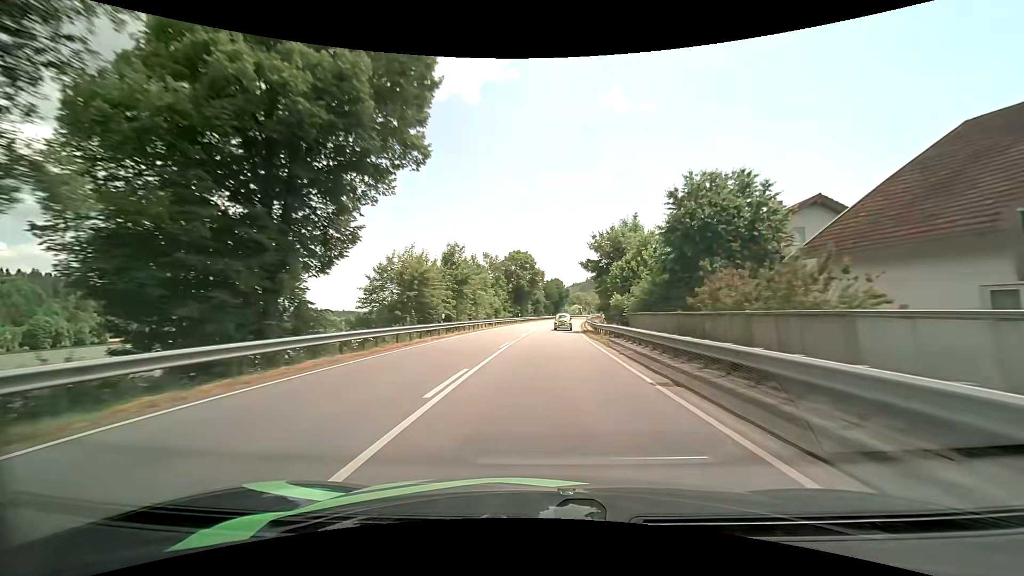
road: primary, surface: asphalt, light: Day
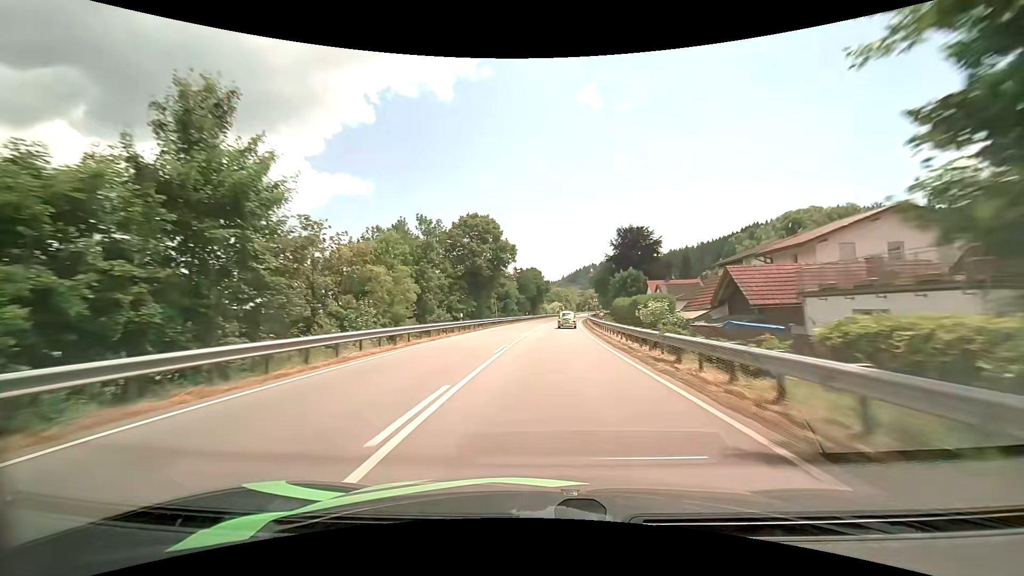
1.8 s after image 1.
(+1.0, +38.8) m; +3°
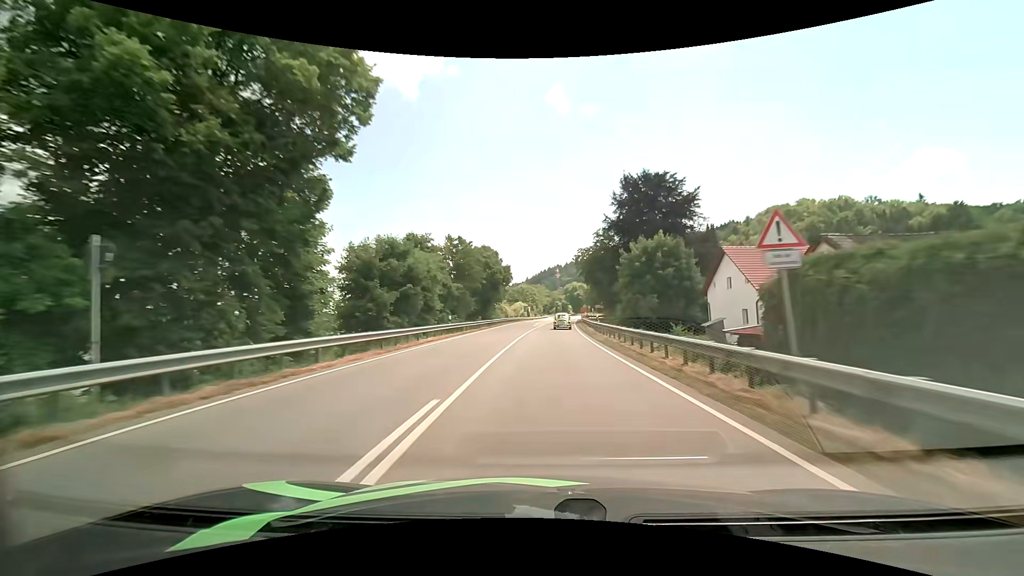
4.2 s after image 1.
(+1.5, +48.8) m; +4°
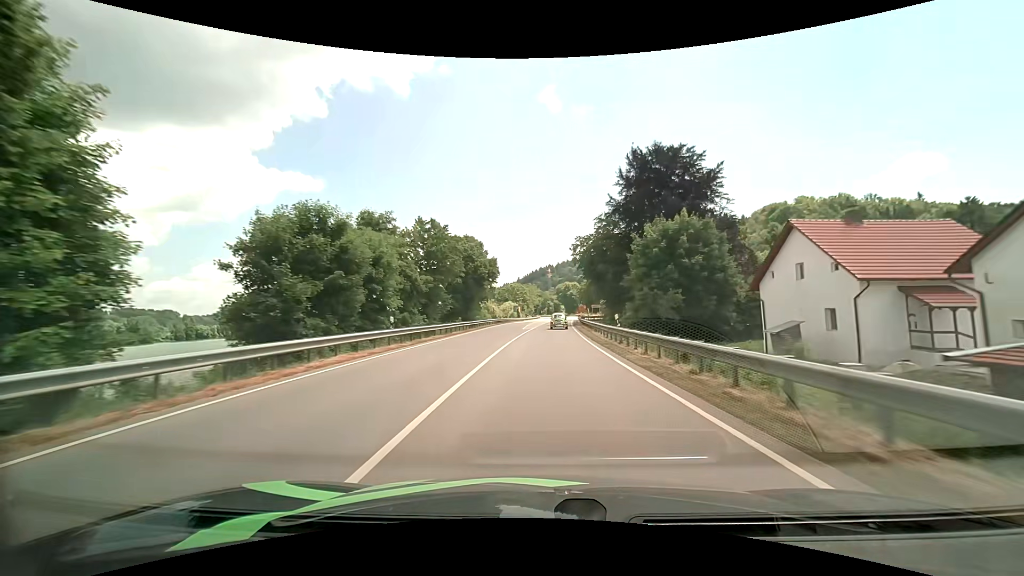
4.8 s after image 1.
(+0.2, +11.9) m; +1°
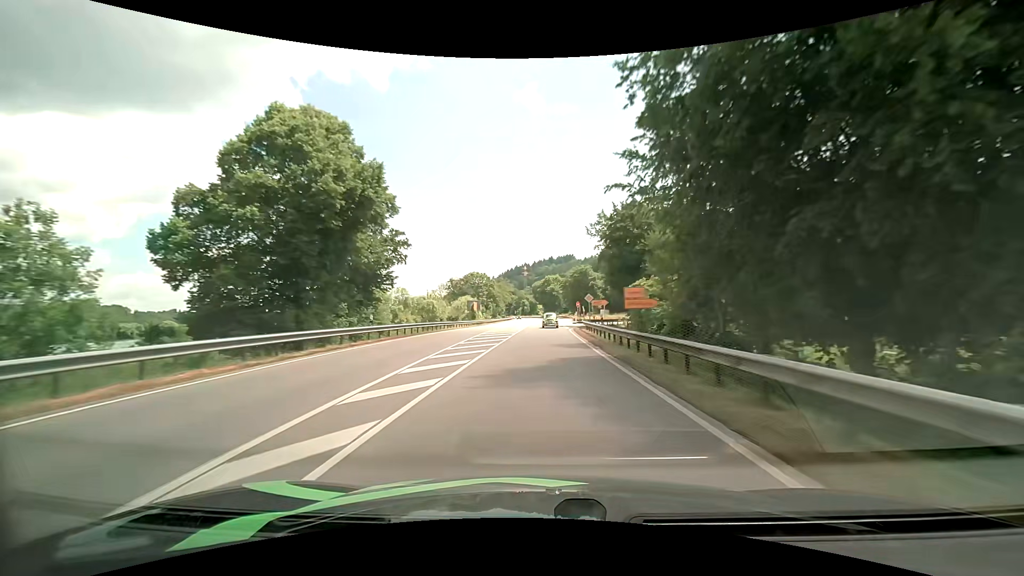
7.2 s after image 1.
(+1.3, +48.2) m; +3°
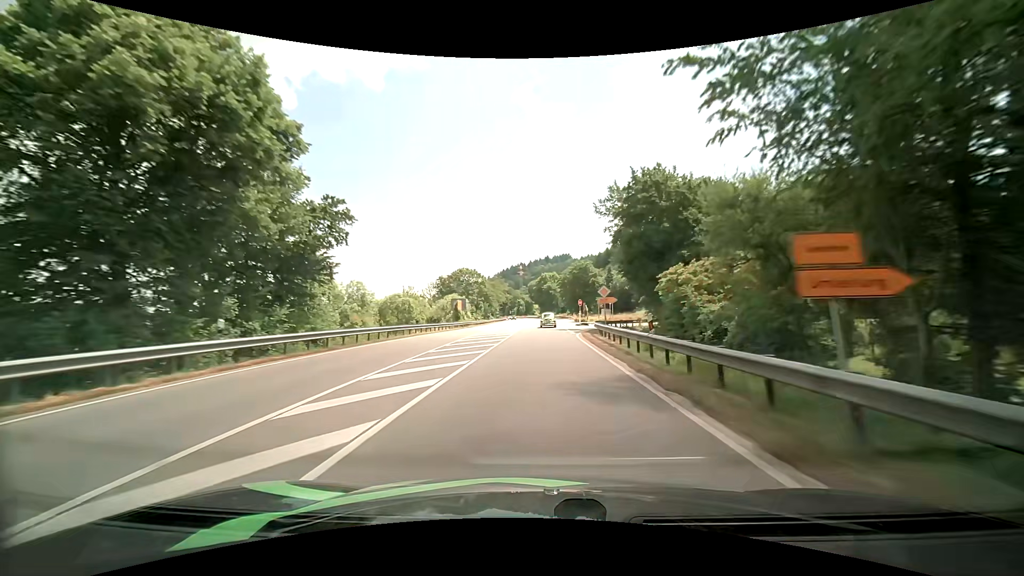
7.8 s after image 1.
(+0.1, +12.2) m; +1°
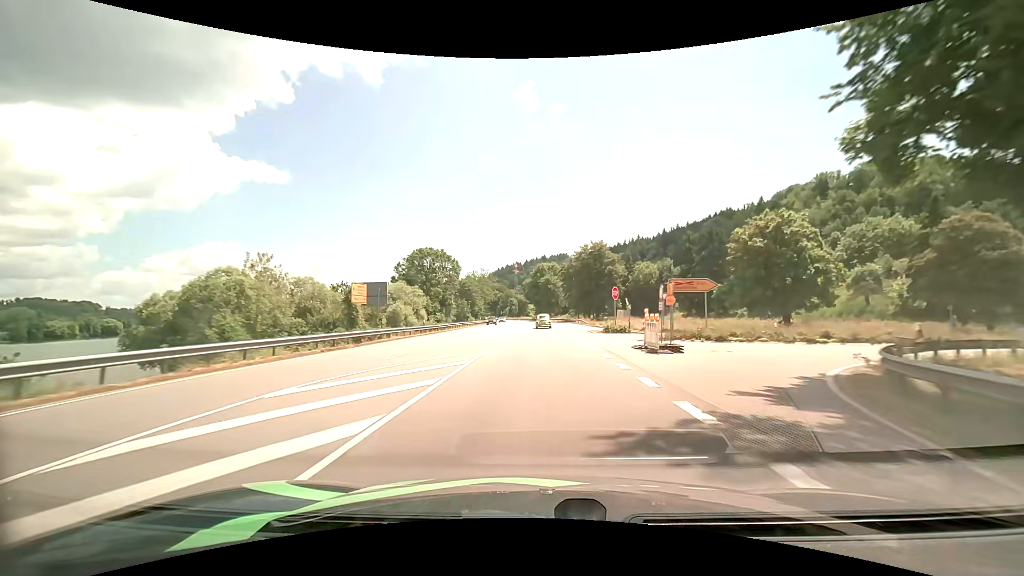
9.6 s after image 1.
(+0.3, +36.8) m; +1°
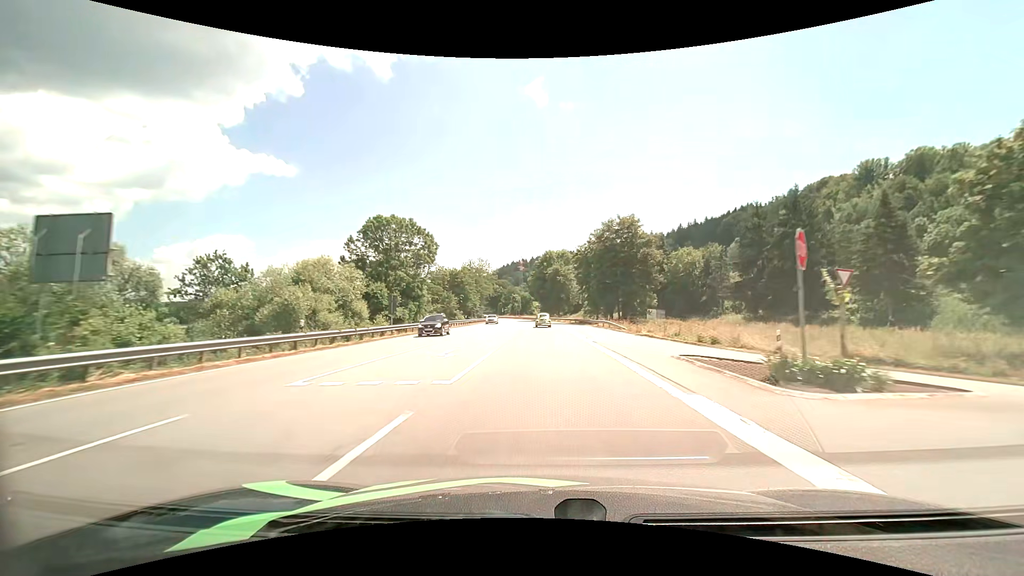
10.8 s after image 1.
(-0.2, +24.6) m; -1°
(0, +10) (0, +20) (0, +30) (0, +40) (0, +50) (-1, +60) (-1, +70) (-1, +80) (-2, +90) (-3, +100) m
